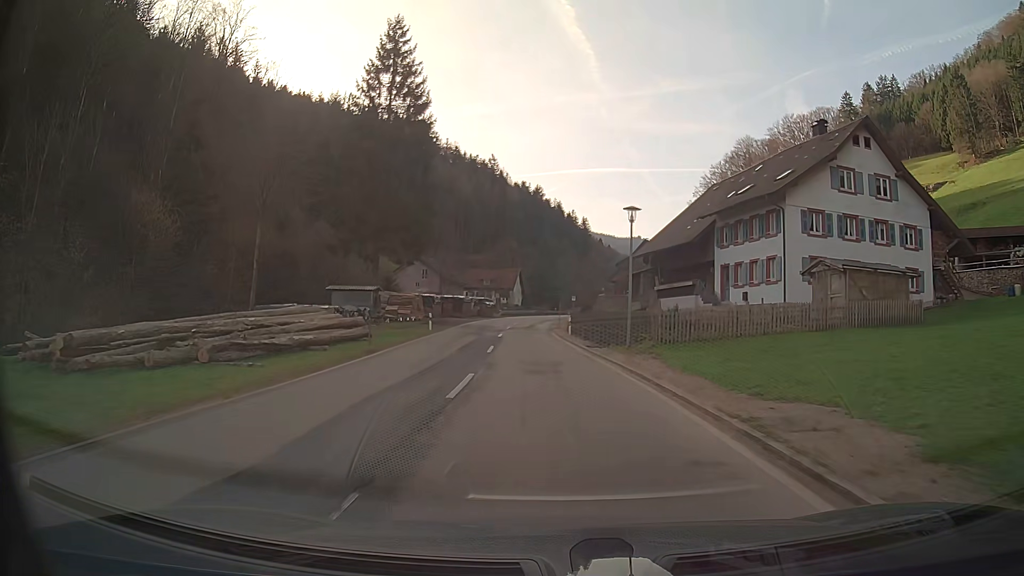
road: secondary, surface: asphalt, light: Day
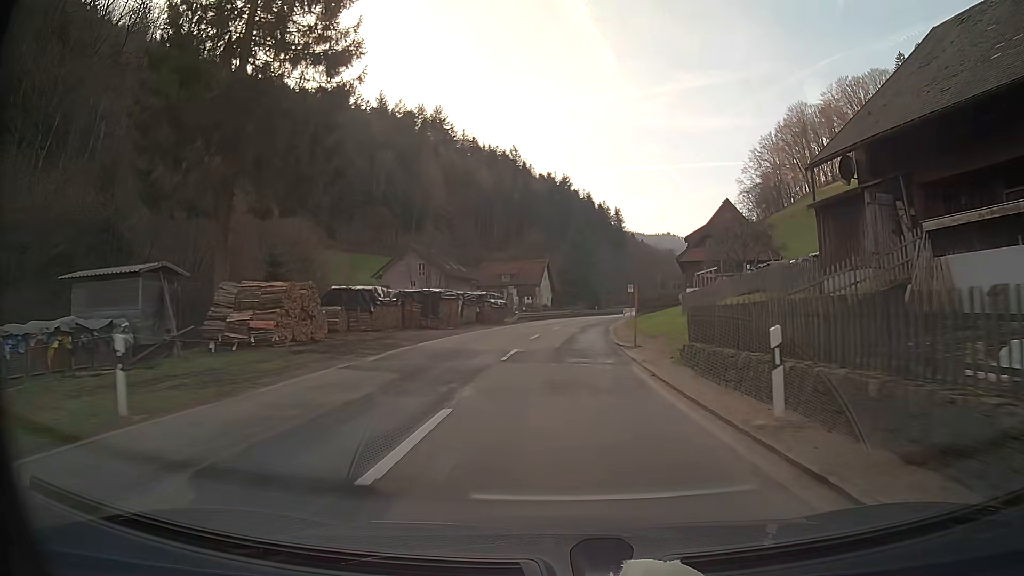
(-1.0, +31.8) m; -2°
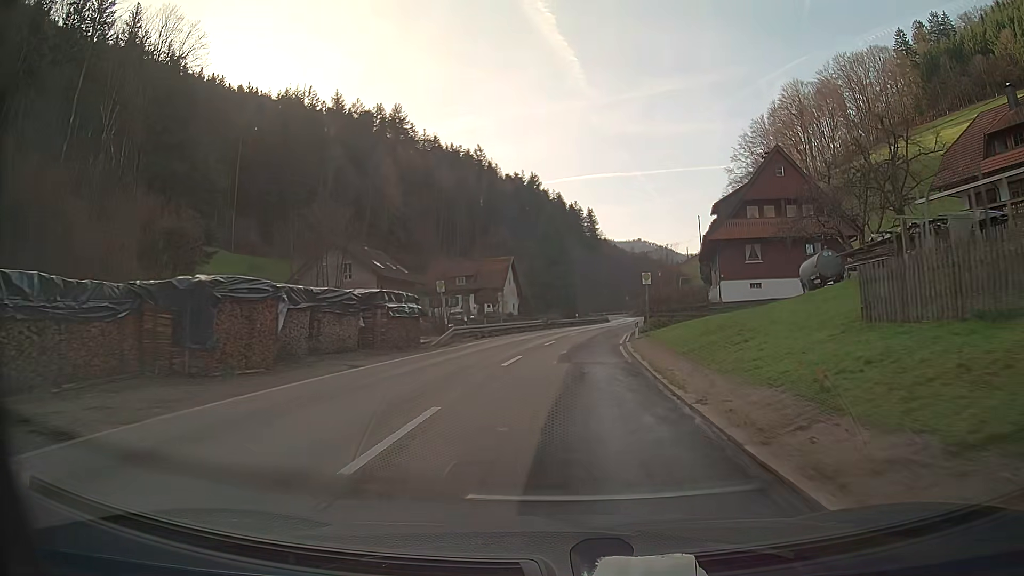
(+0.4, +23.8) m; +2°
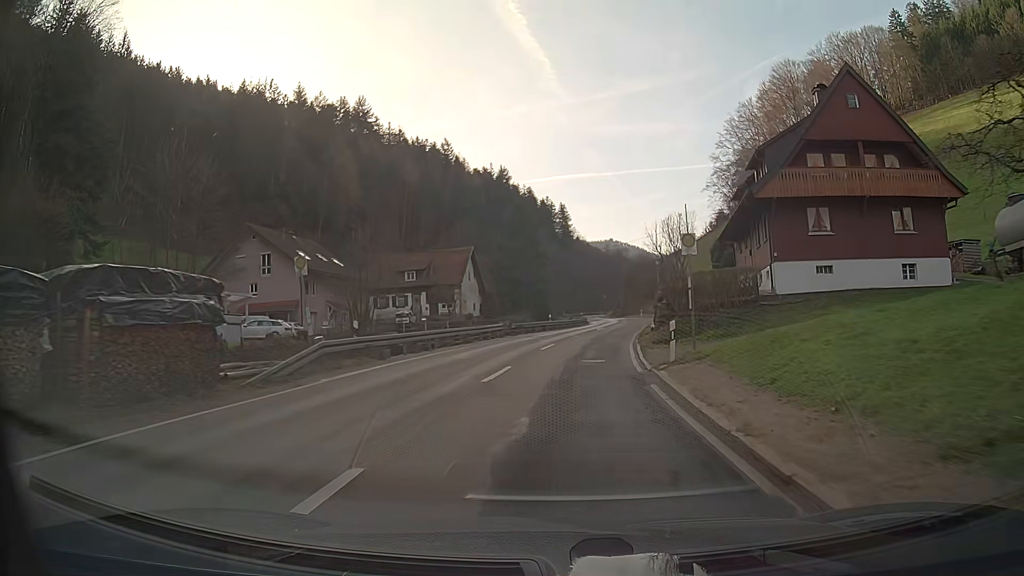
(+0.4, +15.7) m; +3°
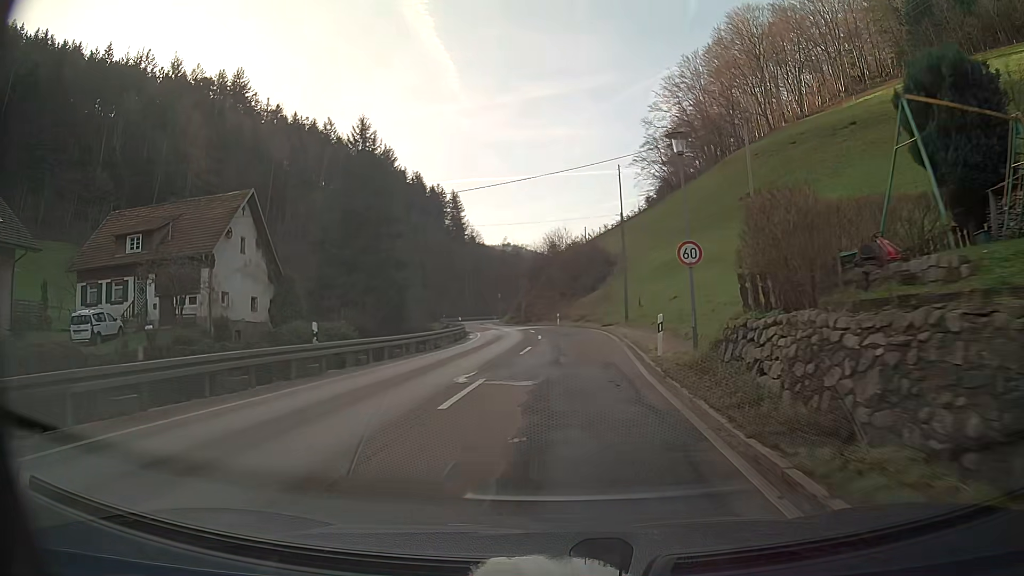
(+2.9, +39.5) m; +8°
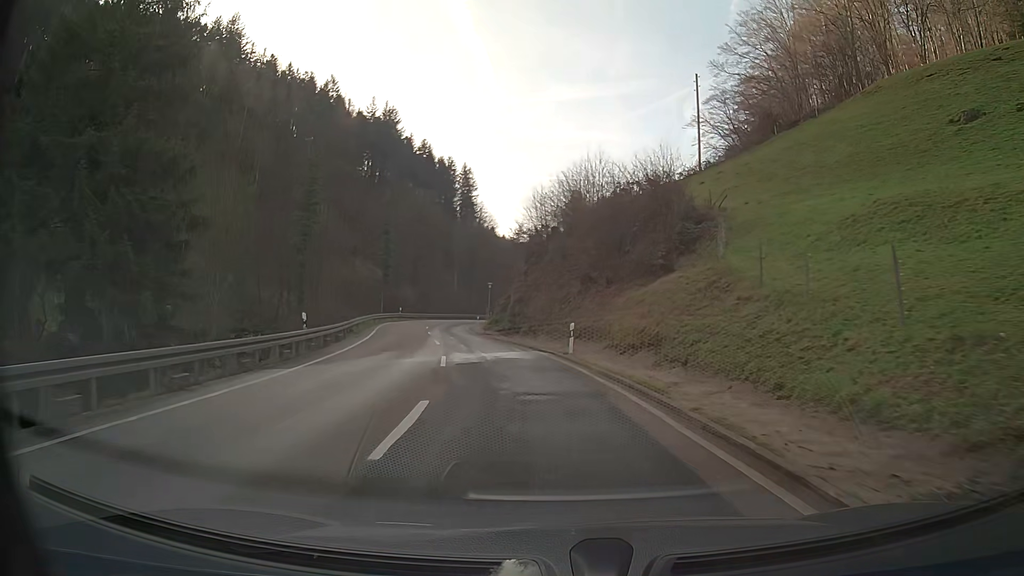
(+0.1, +39.6) m; -3°
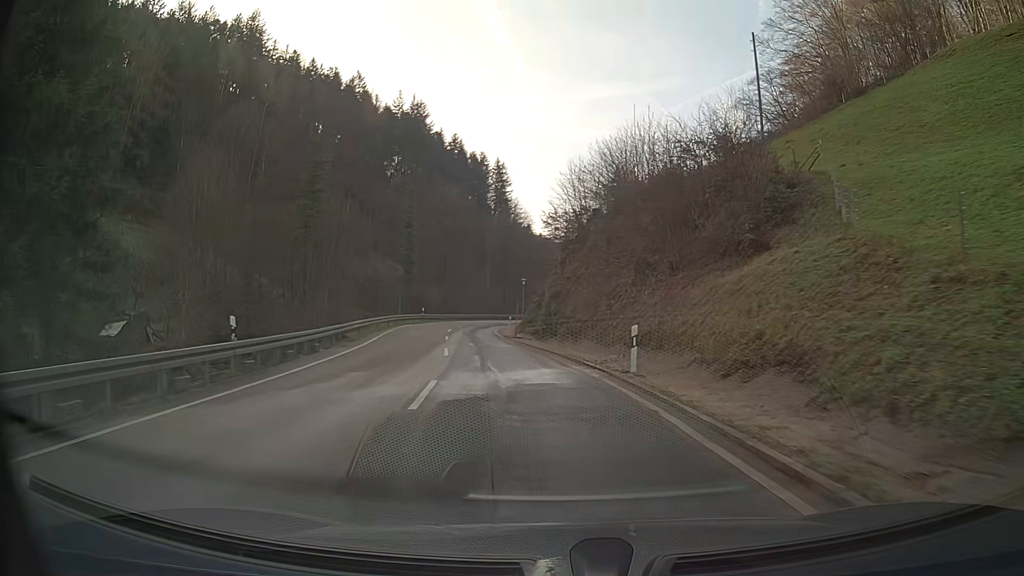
(-0.2, +7.9) m; -3°
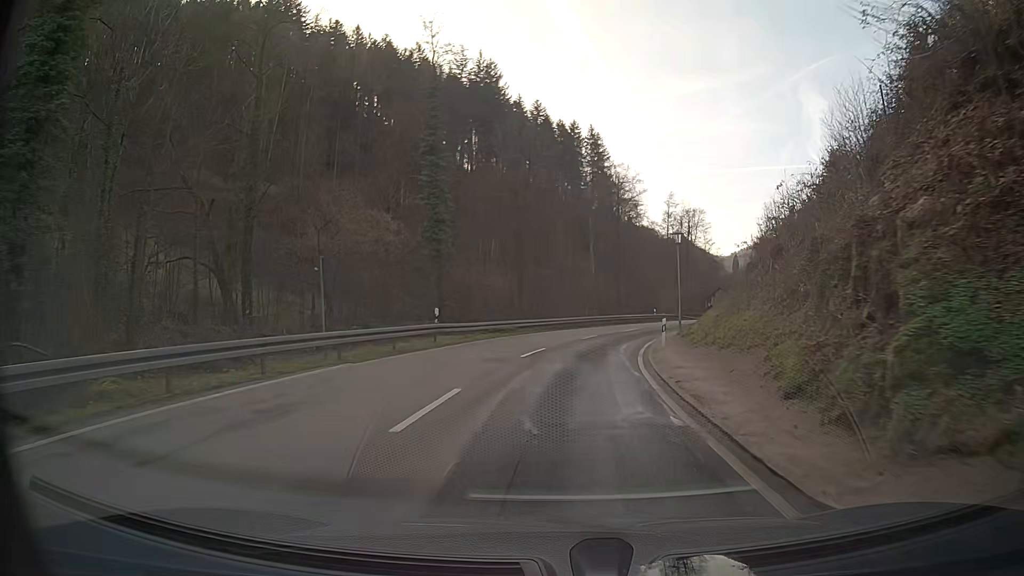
(-3.6, +39.1) m; -6°
(0, +10) (+1, +20) (+3, +30) (+5, +40) (+8, +49) (+12, +58) (+15, +68) (+19, +77) (+23, +86) (+28, +95) m
